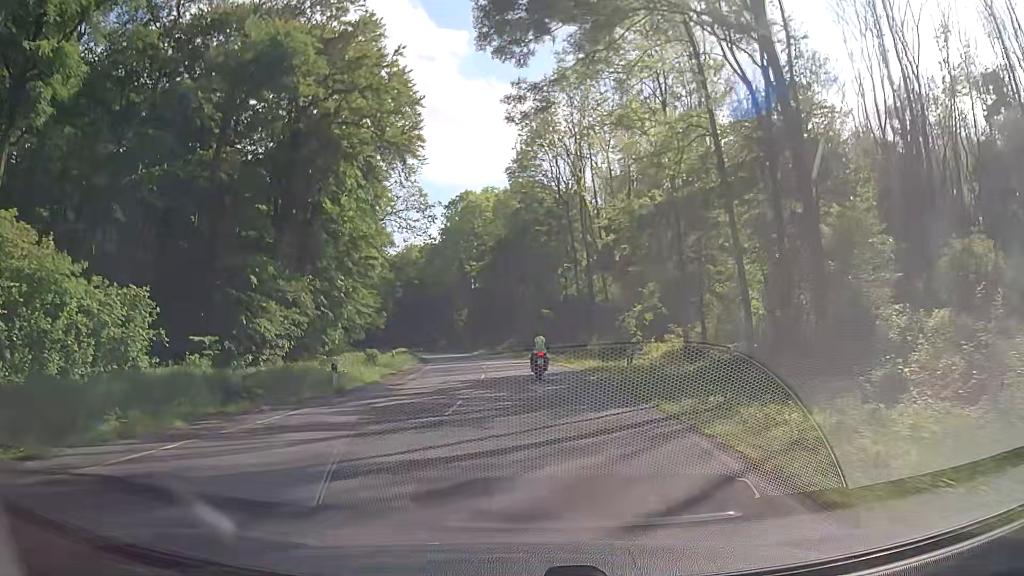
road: secondary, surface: asphalt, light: Day
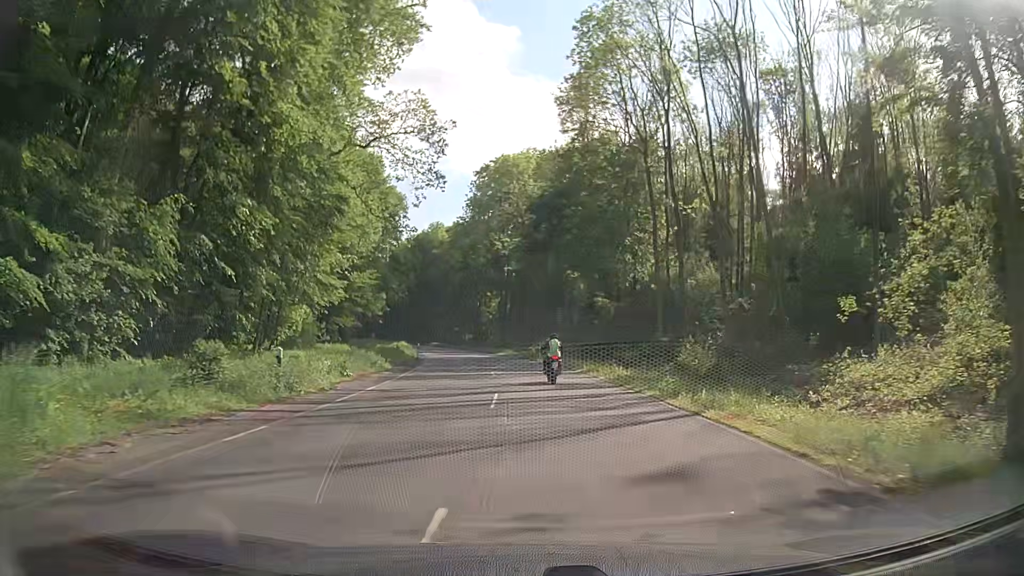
(-1.0, +22.9) m; -5°
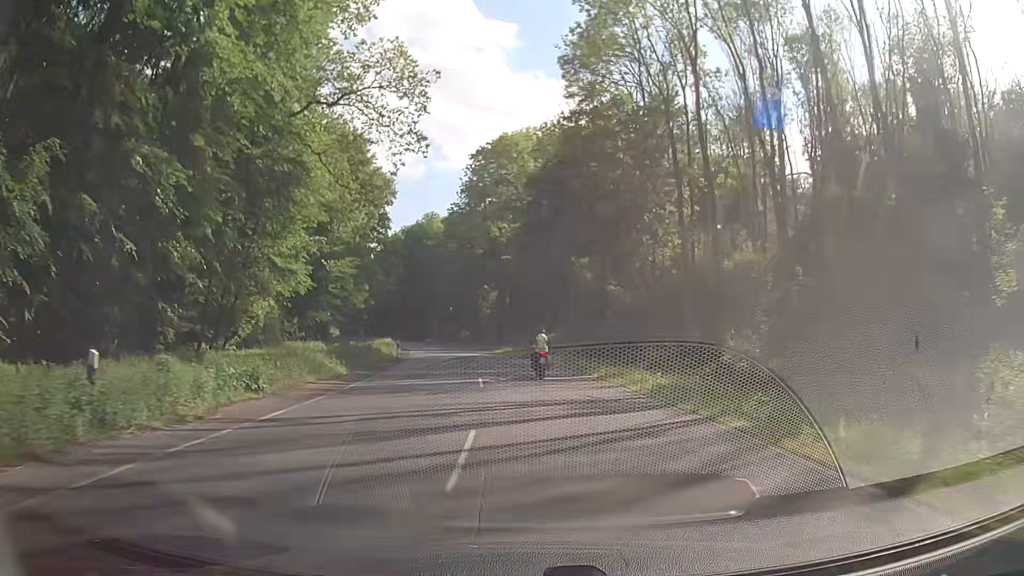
(+0.1, +7.7) m; 0°
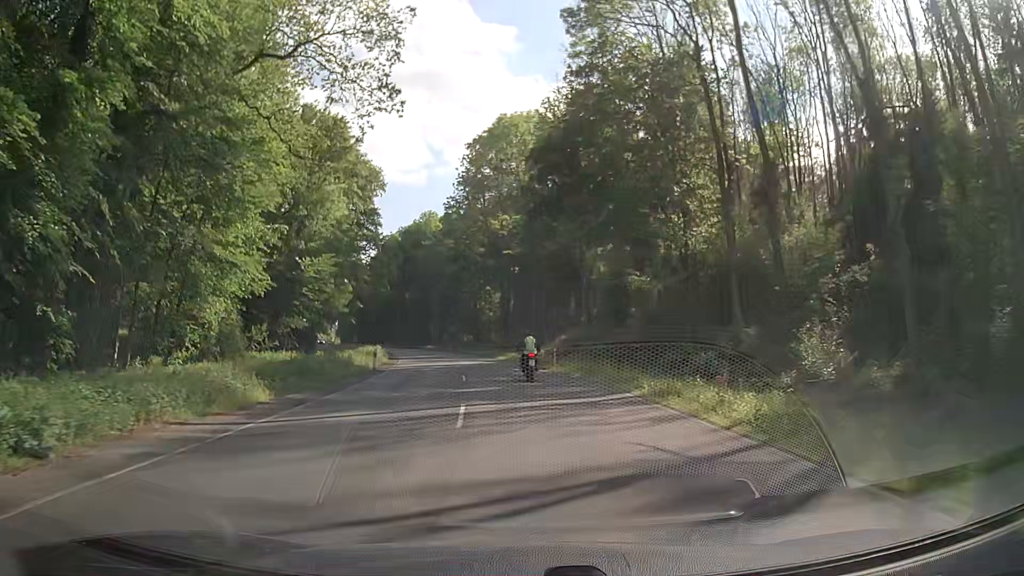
(0.0, +7.8) m; 0°
(0, +10) (-1, +20) (-2, +30) (-3, +40) (-4, +50) (-6, +60) (-9, +69) (-11, +79) (-14, +89) (-17, +98) m
